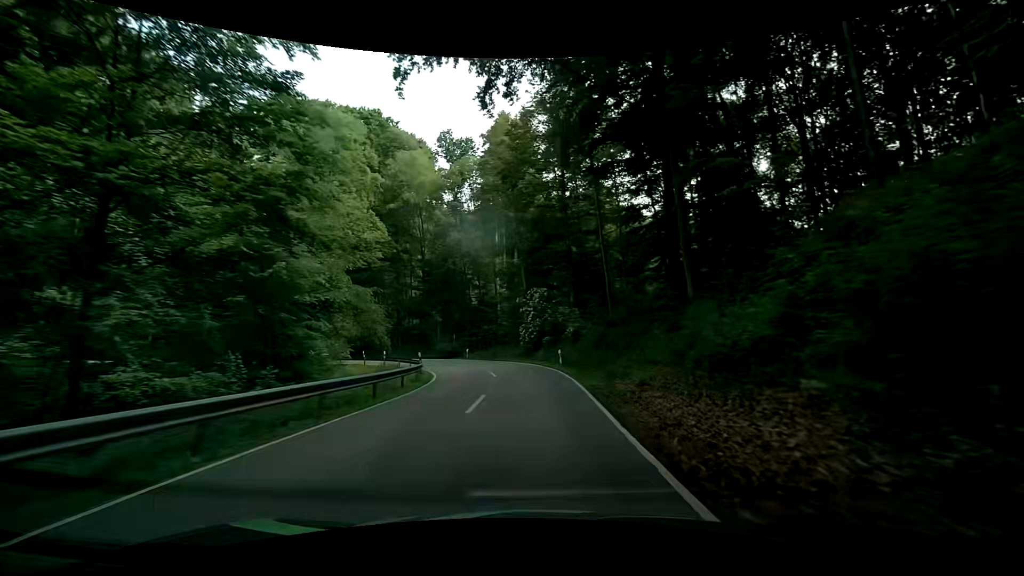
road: secondary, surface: asphalt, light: Day
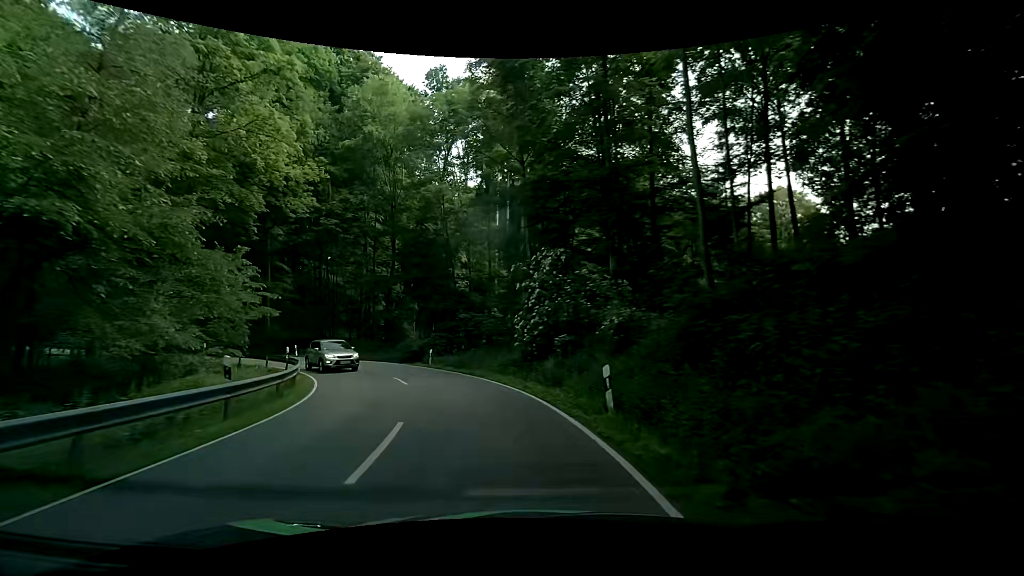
(+0.4, +17.2) m; -2°
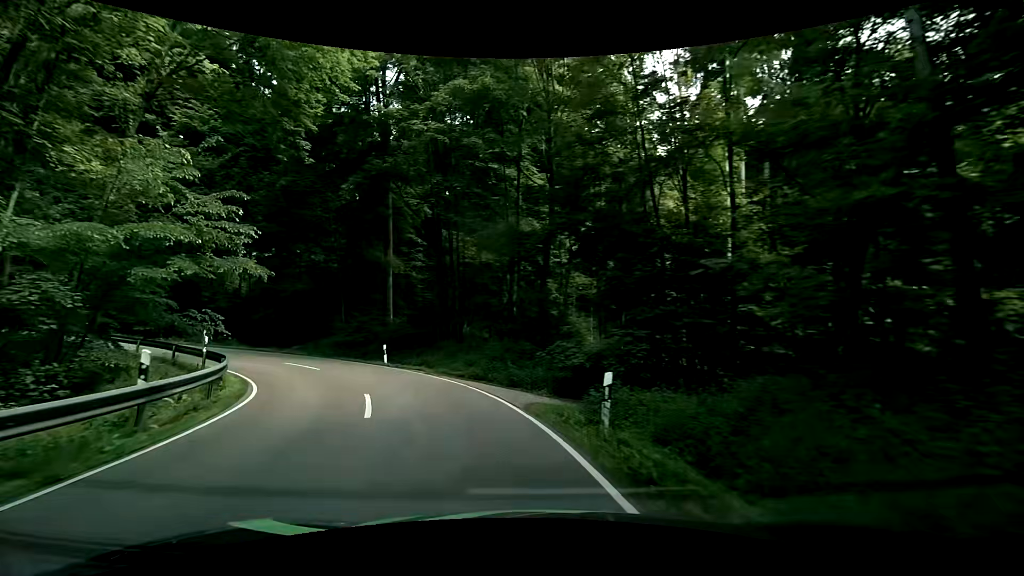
(-2.2, +20.0) m; -19°
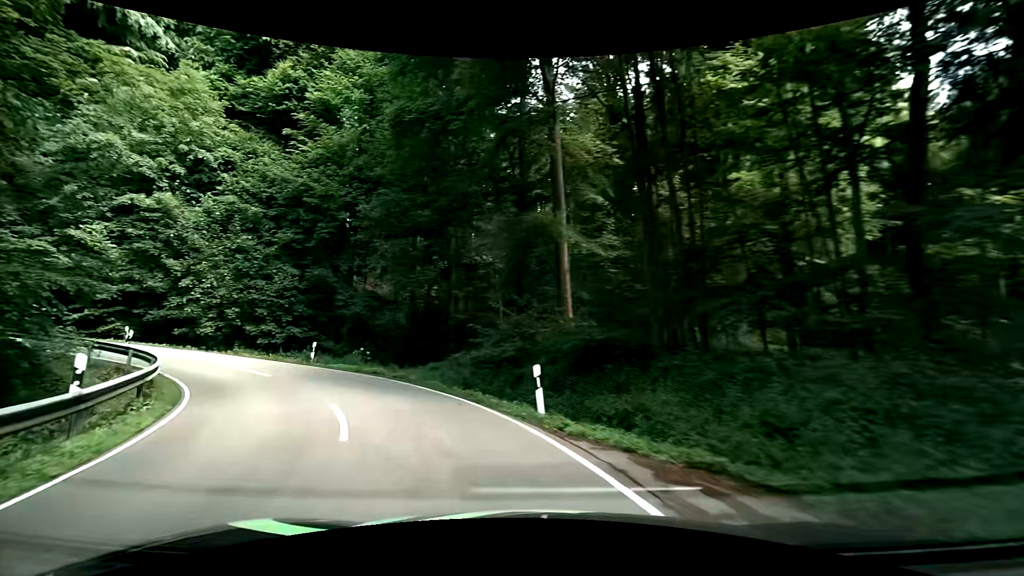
(-2.4, +14.1) m; -21°
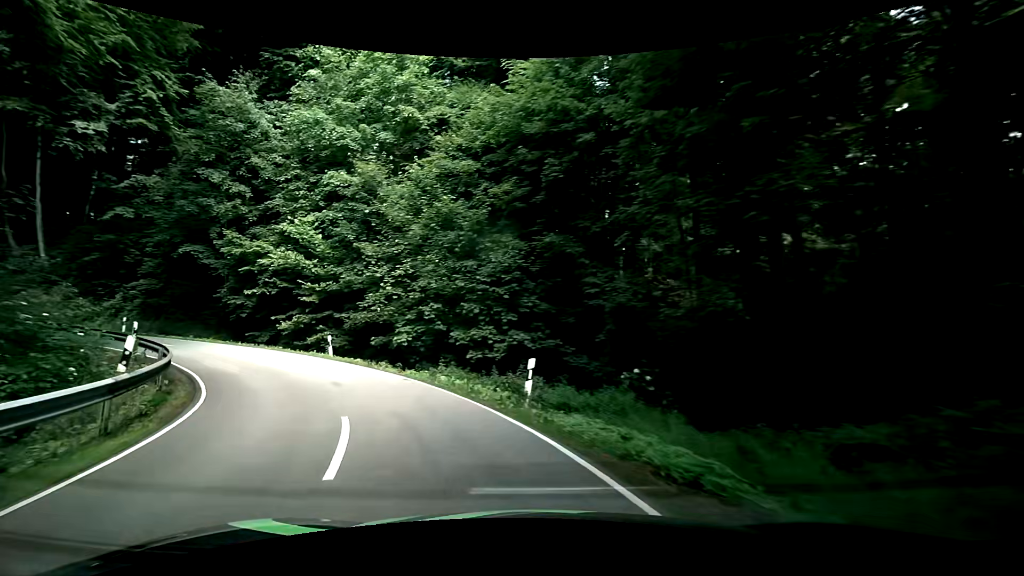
(-3.7, +13.9) m; -31°
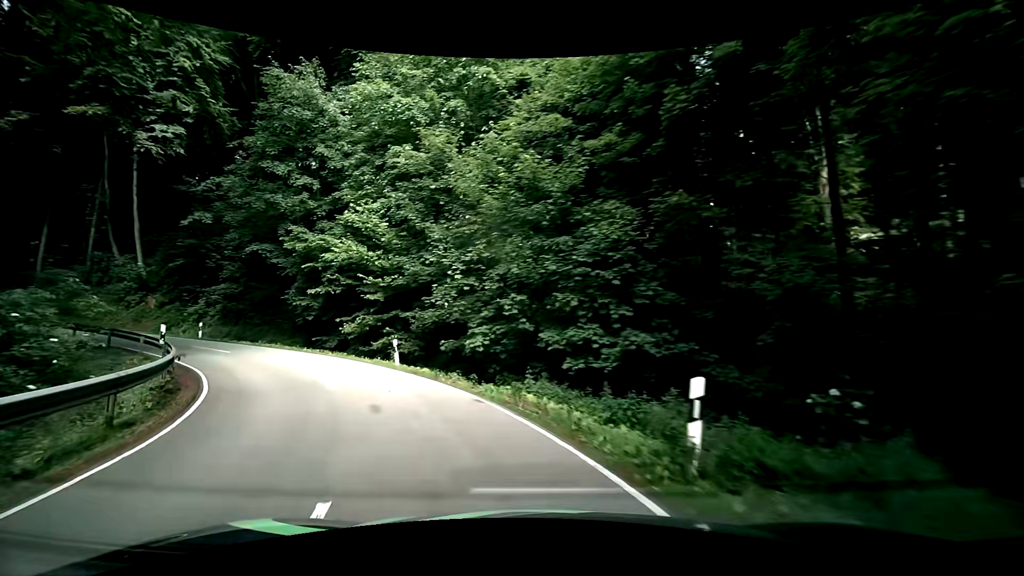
(-0.4, +4.8) m; -10°
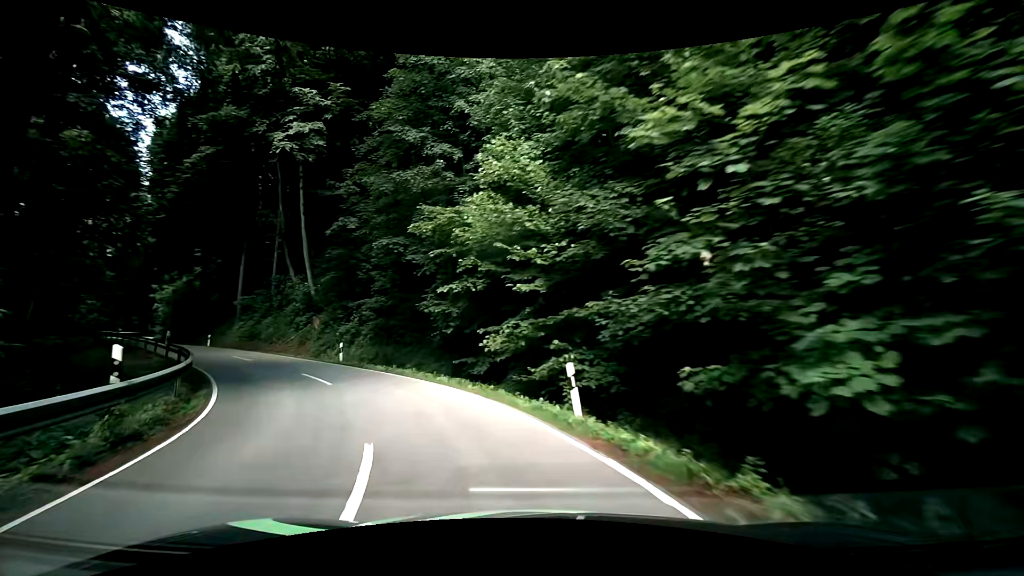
(-1.6, +9.6) m; -20°
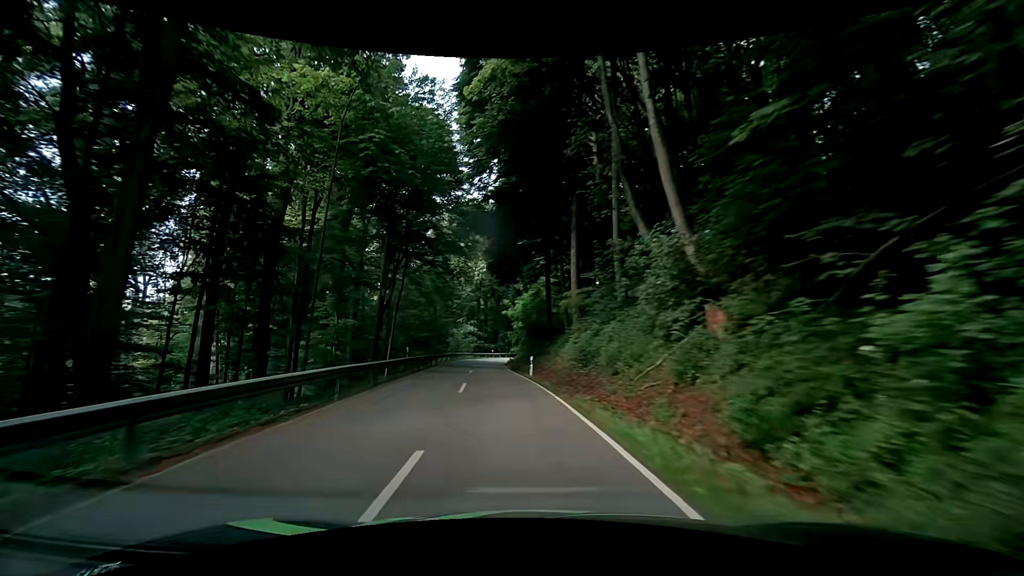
(-8.8, +22.6) m; -39°
(-1, +10) (-3, +20) (-4, +30) (-6, +40) (-8, +49) (-9, +59) (-9, +69) (-9, +79) (-8, +89) (-7, +99) m
